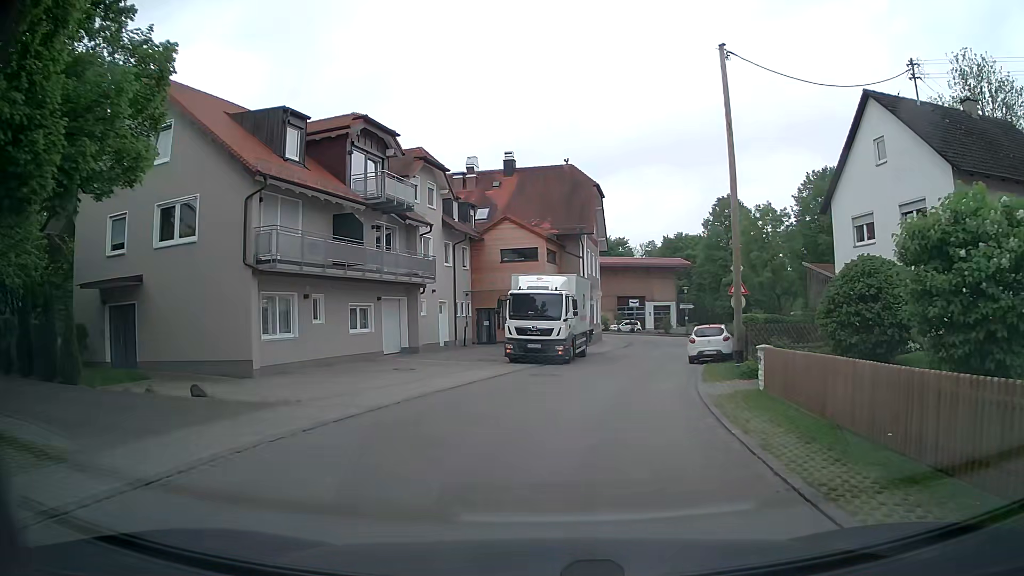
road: residential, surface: asphalt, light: Day
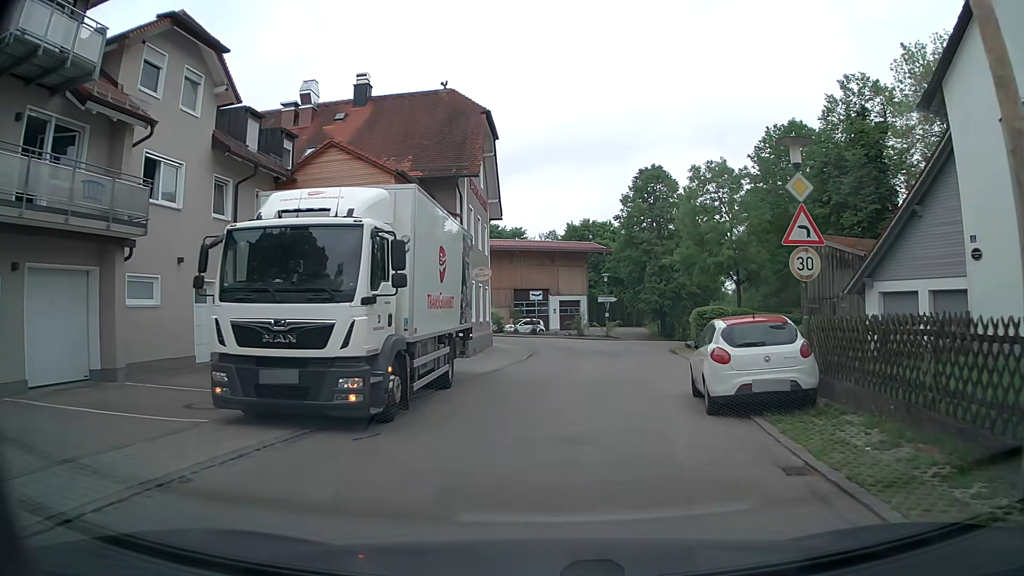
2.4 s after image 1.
(+1.4, +16.2) m; +10°
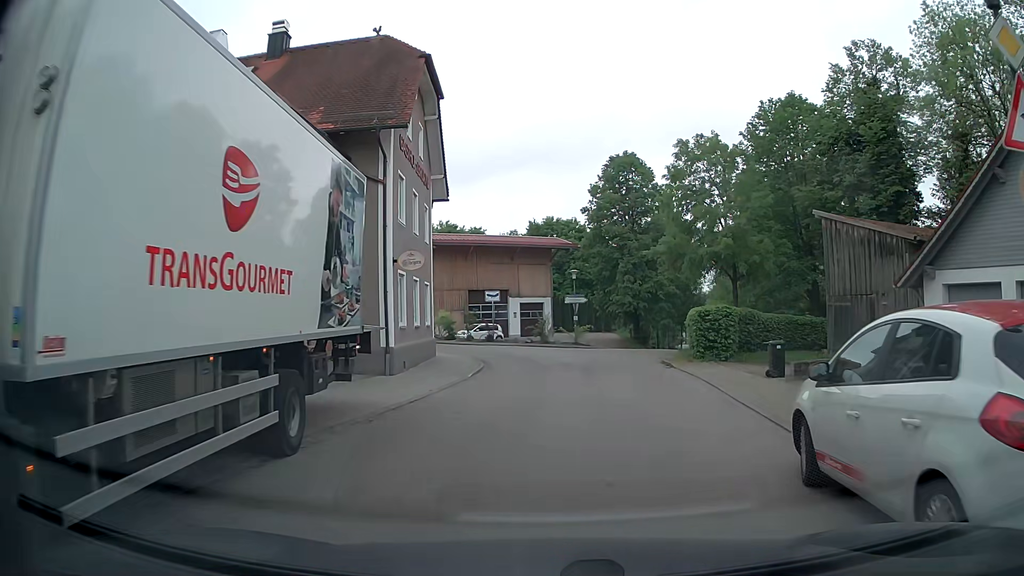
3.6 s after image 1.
(+0.2, +7.3) m; +2°
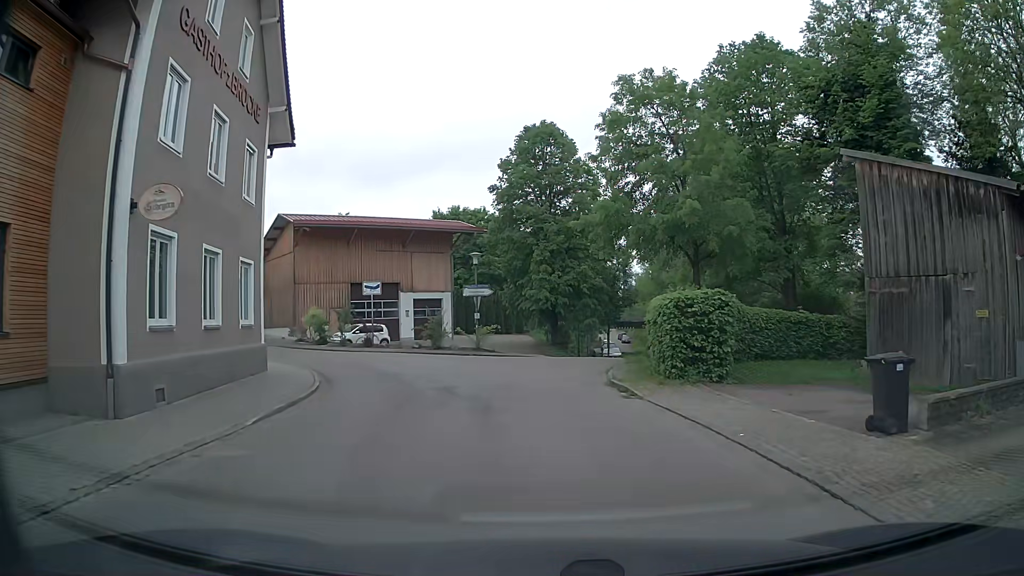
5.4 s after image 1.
(+0.7, +9.9) m; +8°
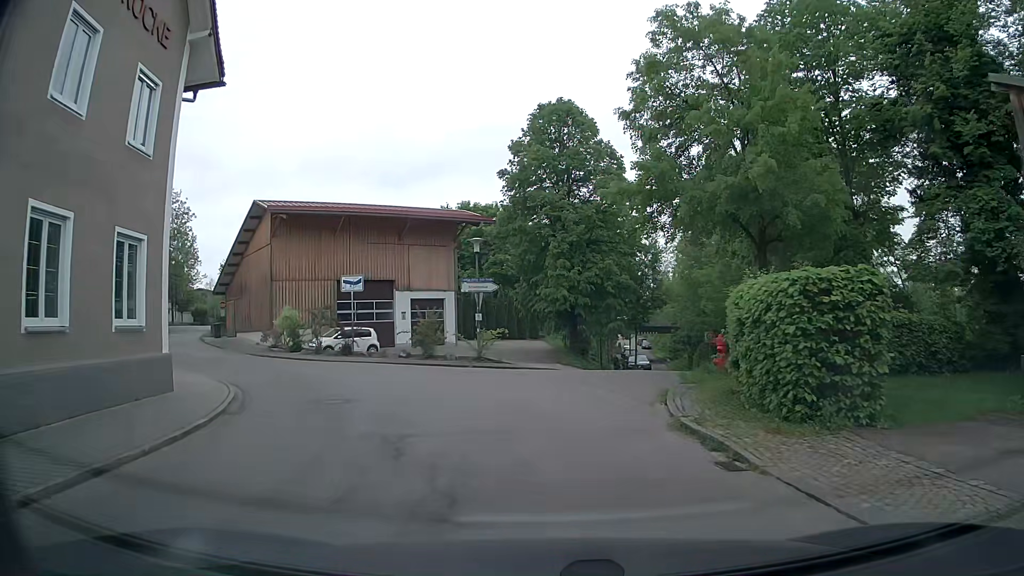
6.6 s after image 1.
(0.0, +6.4) m; -2°
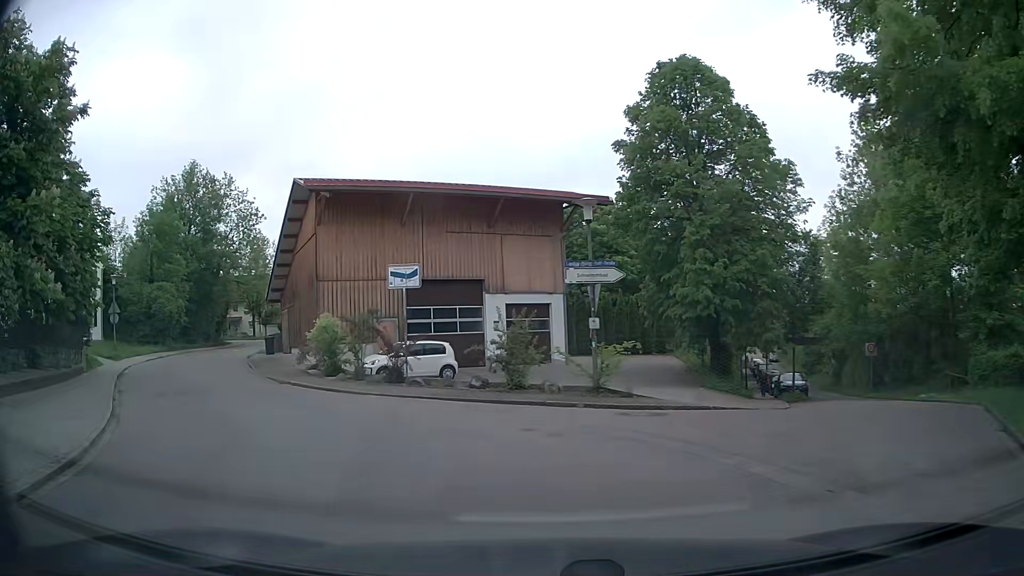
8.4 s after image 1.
(-0.5, +9.5) m; -9°
